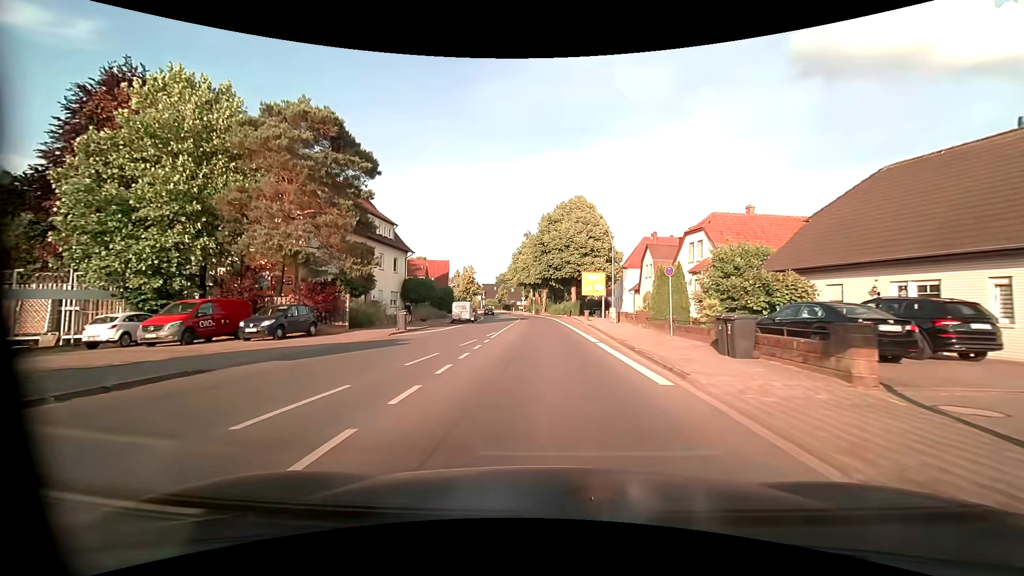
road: primary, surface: asphalt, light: Day
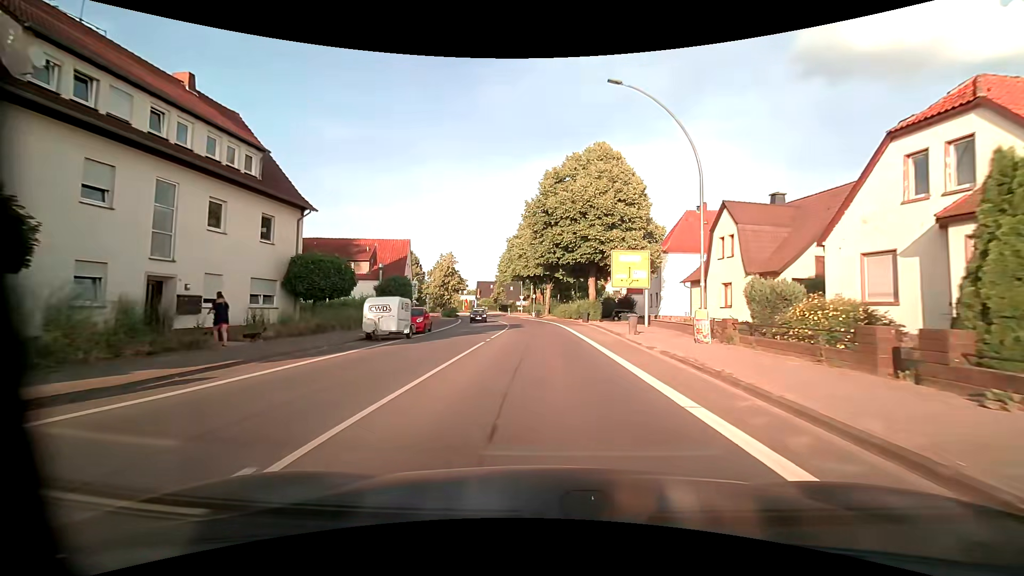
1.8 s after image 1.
(-0.1, +22.2) m; 0°
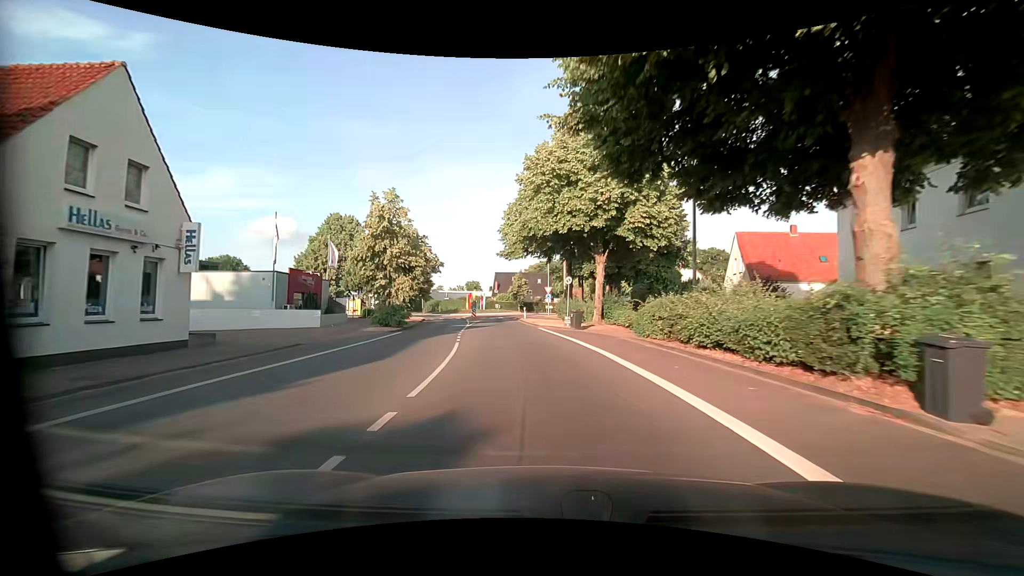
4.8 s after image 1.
(-0.8, +36.1) m; -4°
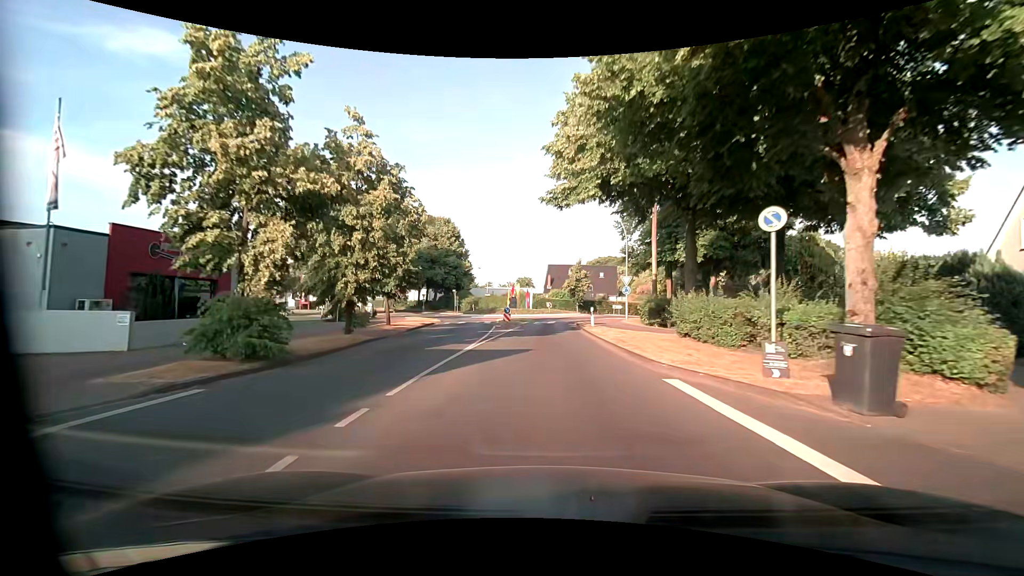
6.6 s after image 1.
(-1.4, +20.4) m; -8°
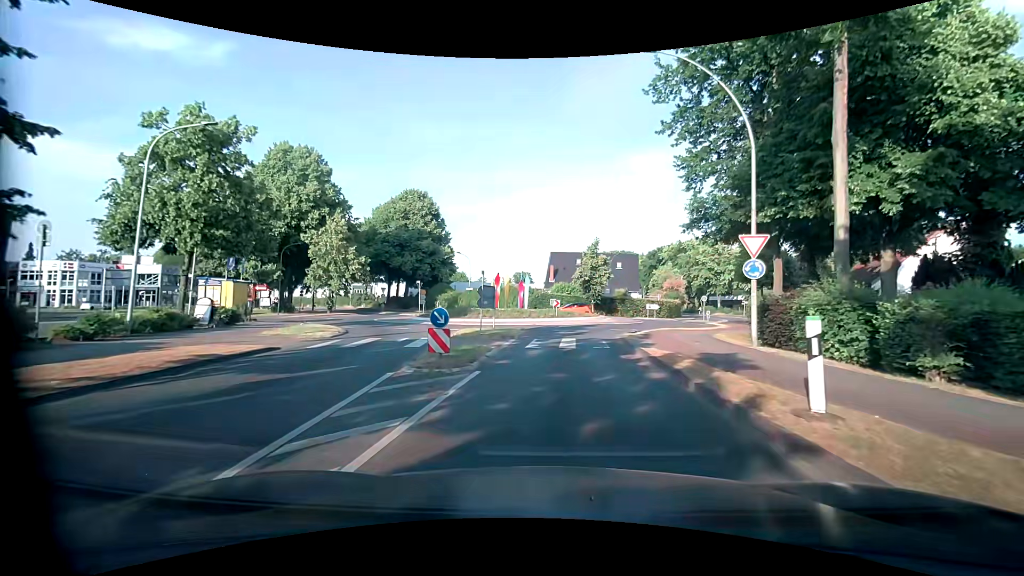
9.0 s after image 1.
(+0.1, +22.0) m; +1°
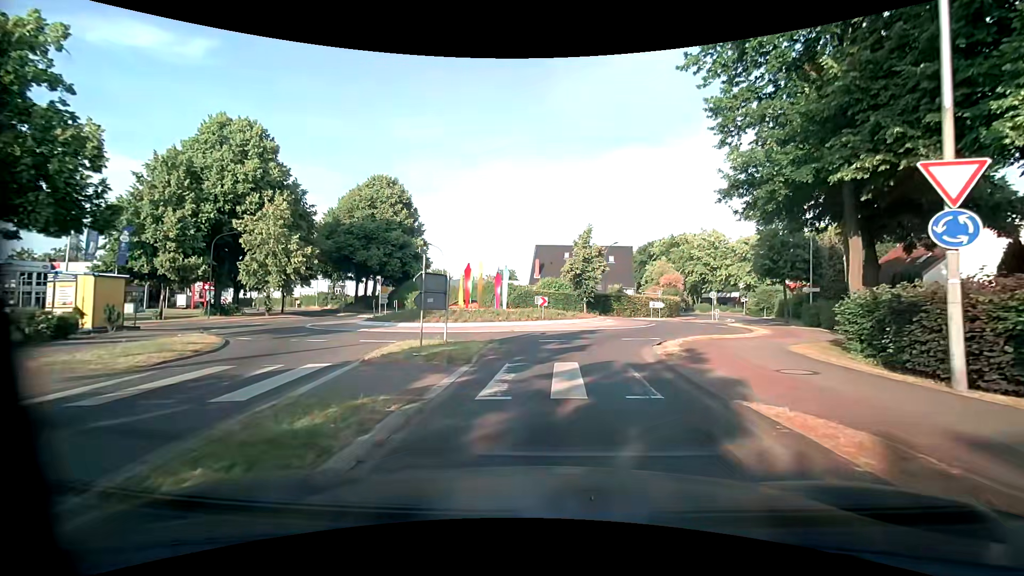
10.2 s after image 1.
(+0.1, +8.1) m; +1°
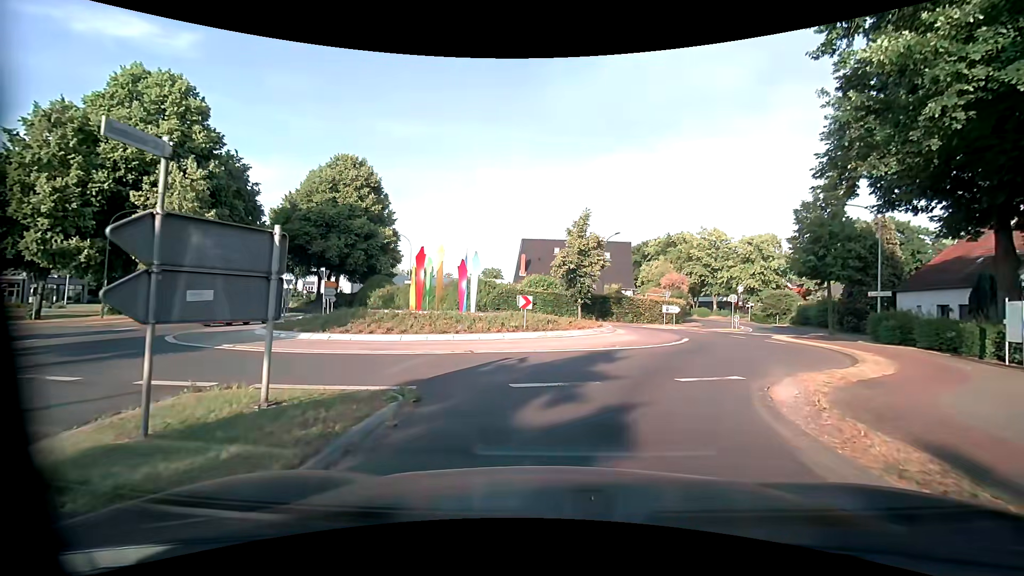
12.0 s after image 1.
(+0.2, +8.5) m; +2°
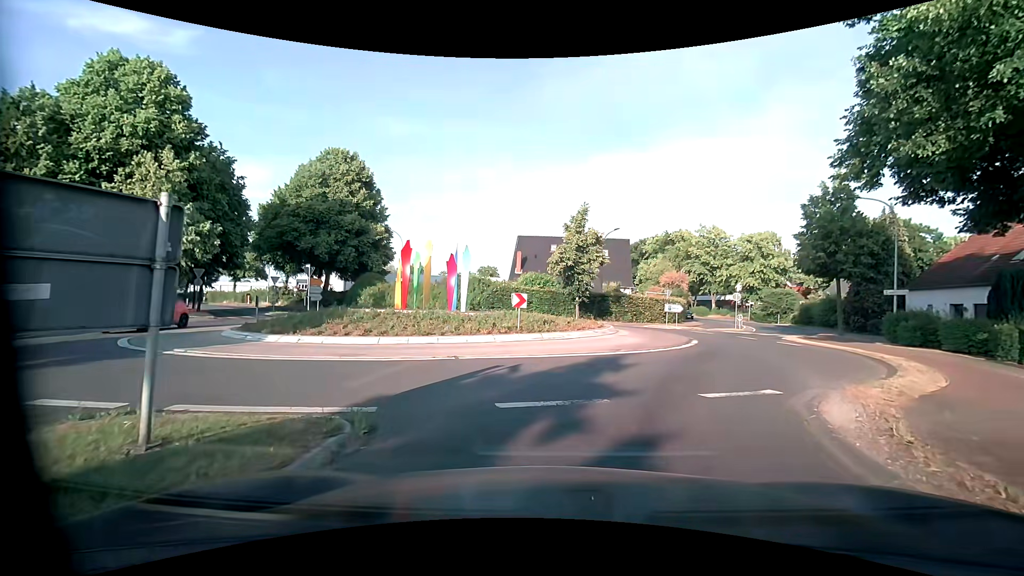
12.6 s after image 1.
(0.0, +1.5) m; +2°
(+1, +10) (+6, +18) (+9, +28) (+14, +37) (+18, +46) (+21, +55) (+23, +65) (+25, +75) (+25, +85) (+24, +95) m
